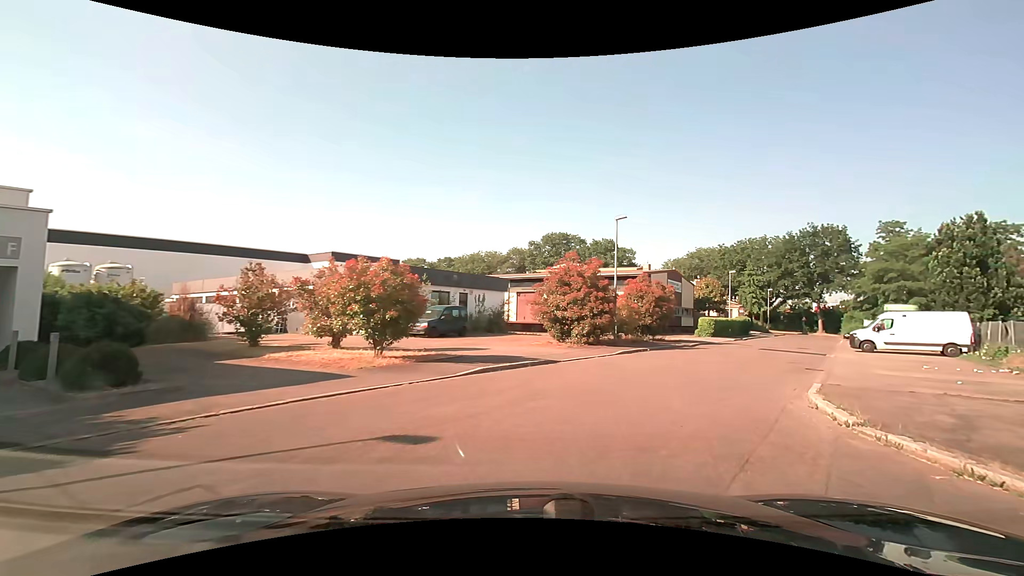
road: unclassified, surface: asphalt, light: Day
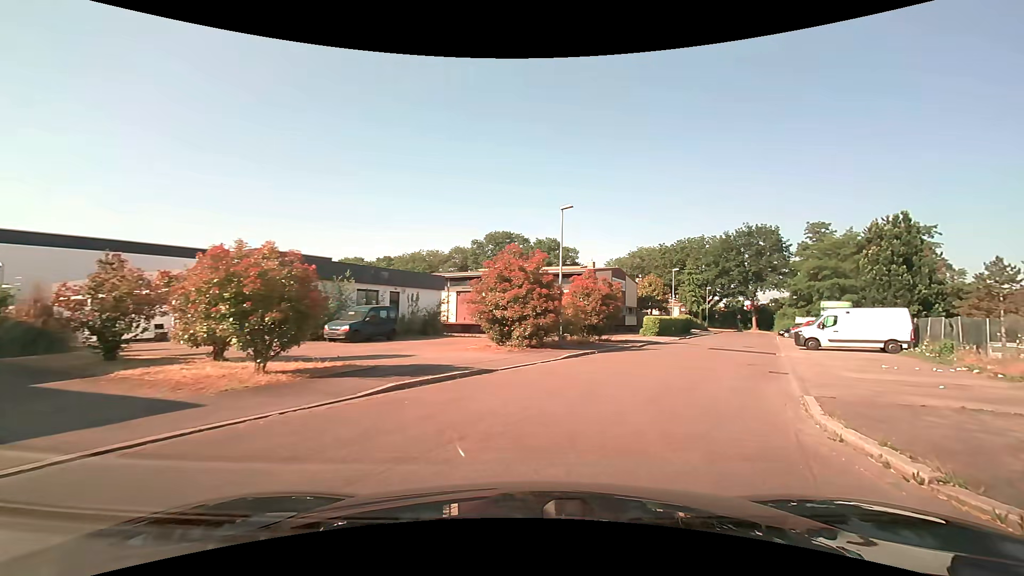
(+0.2, +2.7) m; +7°
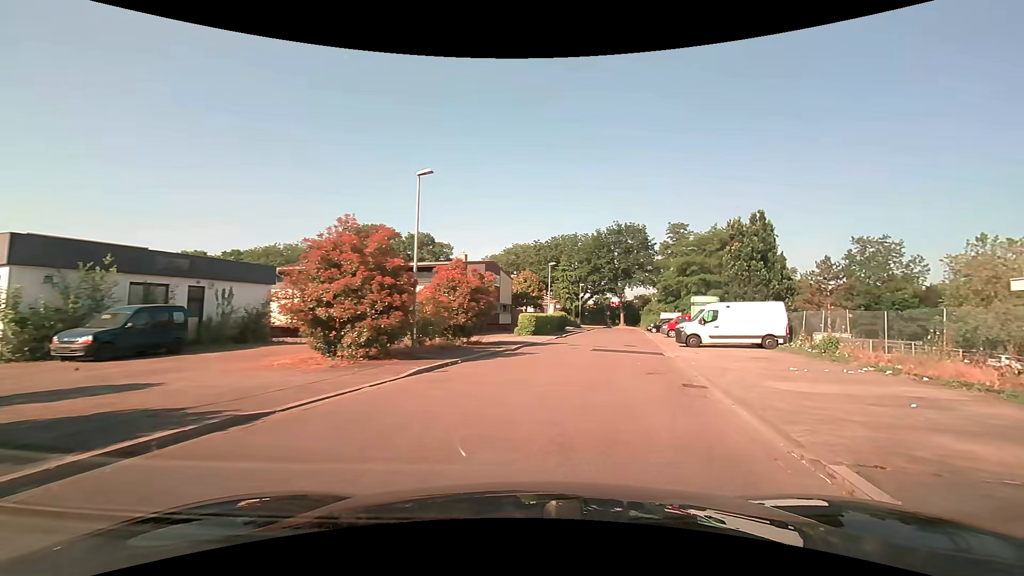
(+0.6, +5.3) m; +12°
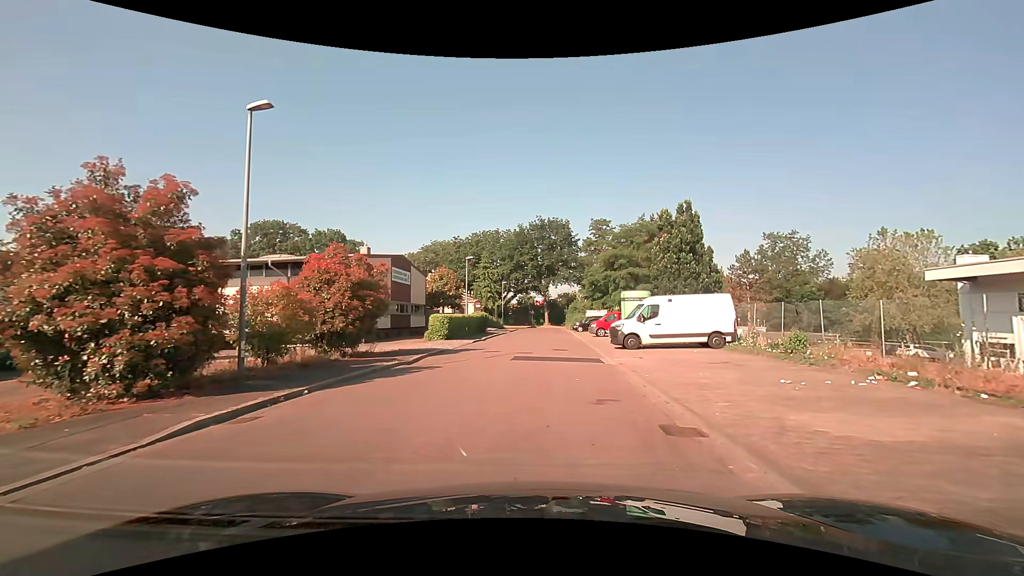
(+0.6, +5.2) m; +9°
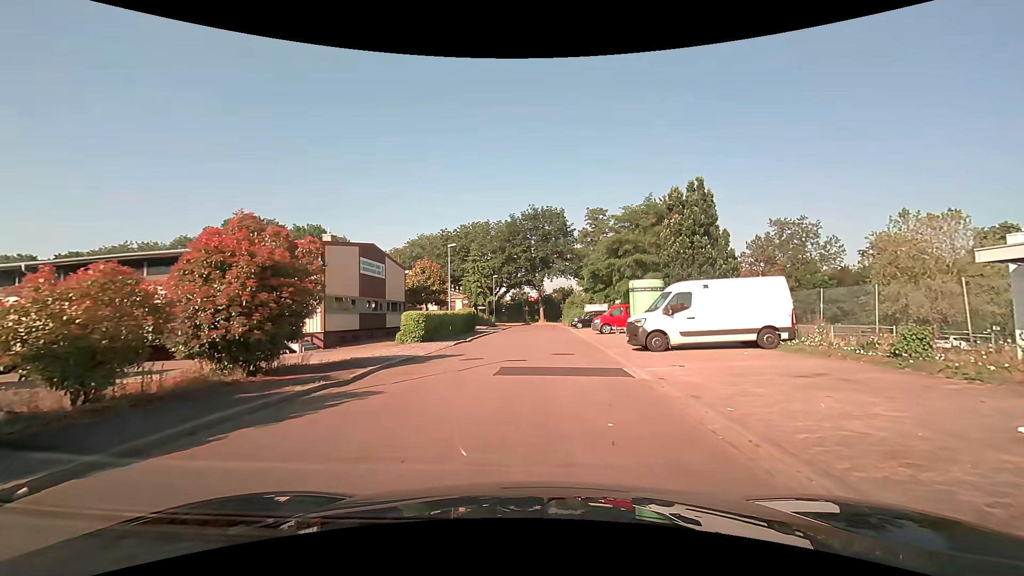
(0.0, +5.6) m; +1°
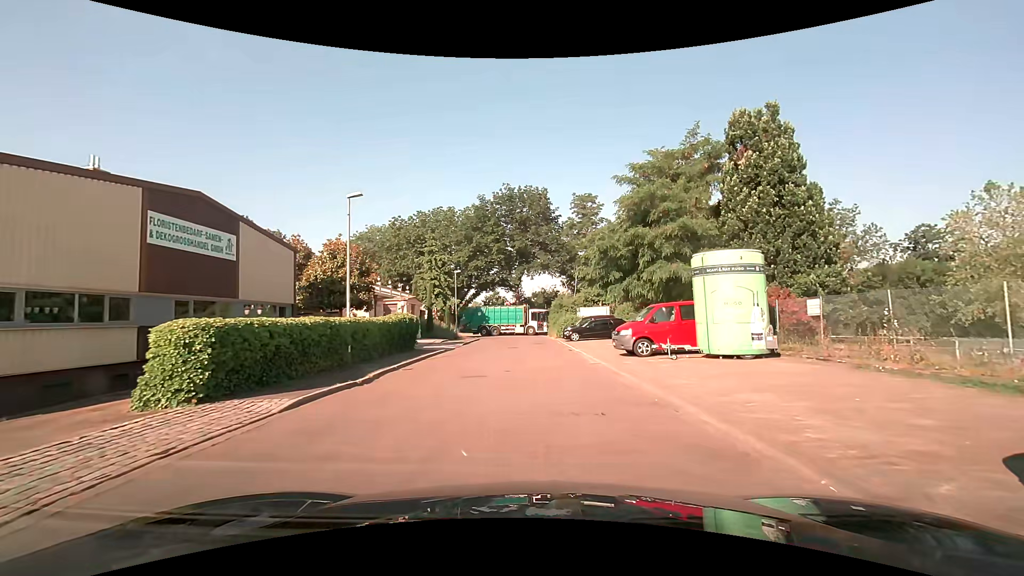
(+0.1, +16.3) m; +1°
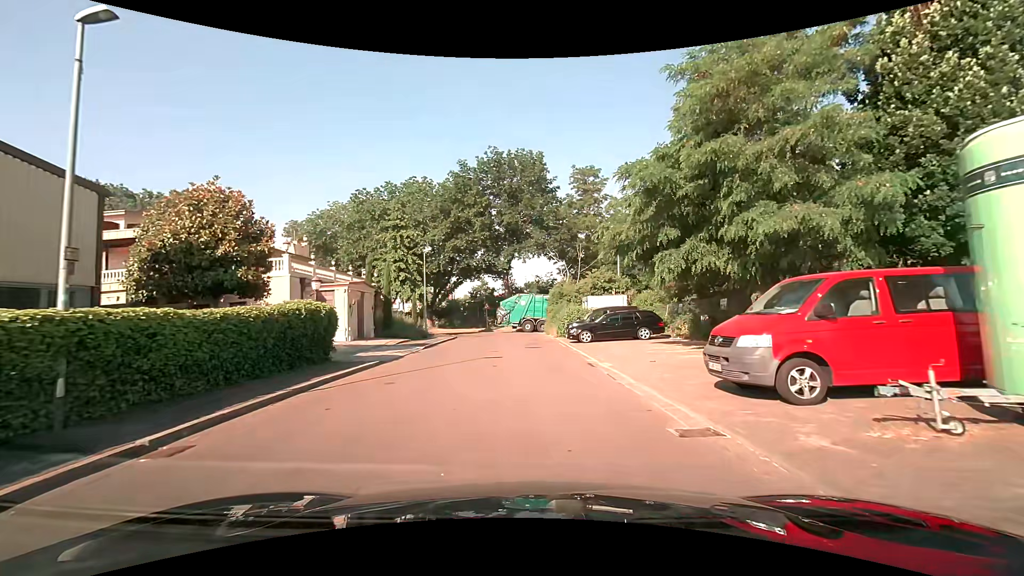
(+0.3, +11.0) m; +2°
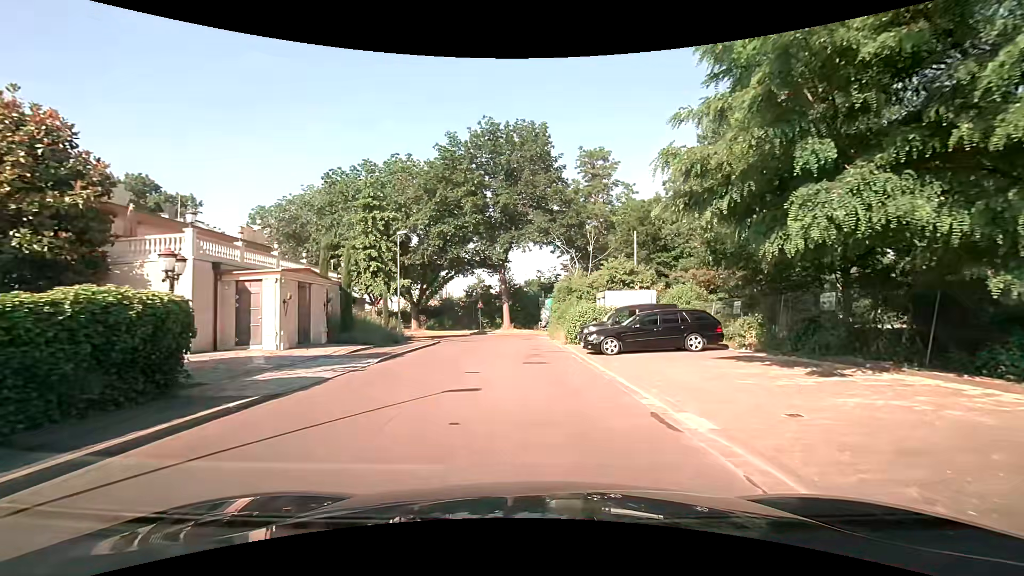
(-0.1, +7.5) m; -1°
(0, +10) (0, +20) (0, +30) (-2, +40) (-10, +45) (-20, +47) (-30, +48) (-40, +48) (-50, +48) (-60, +48) m
